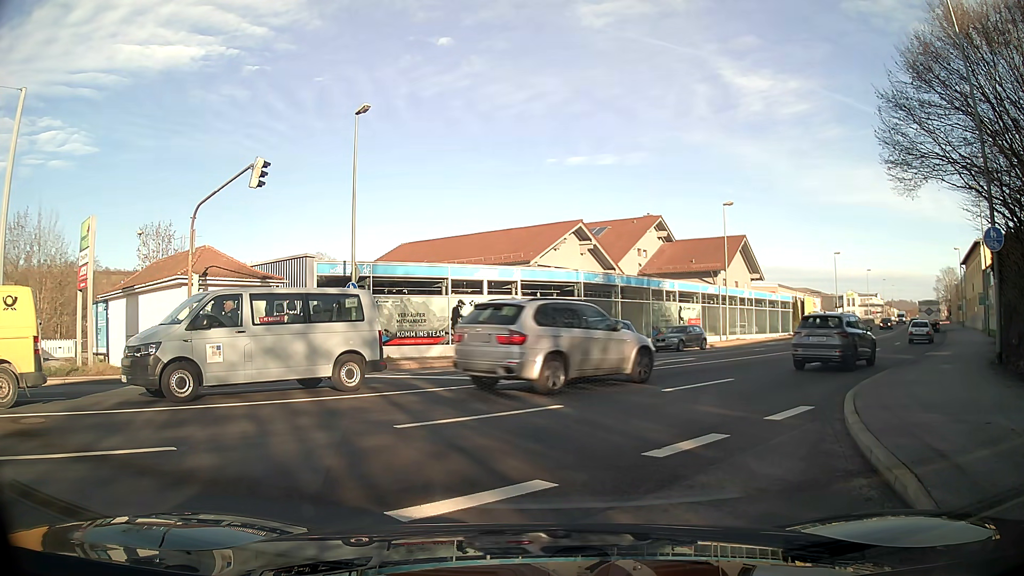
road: tertiary_link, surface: asphalt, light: Day
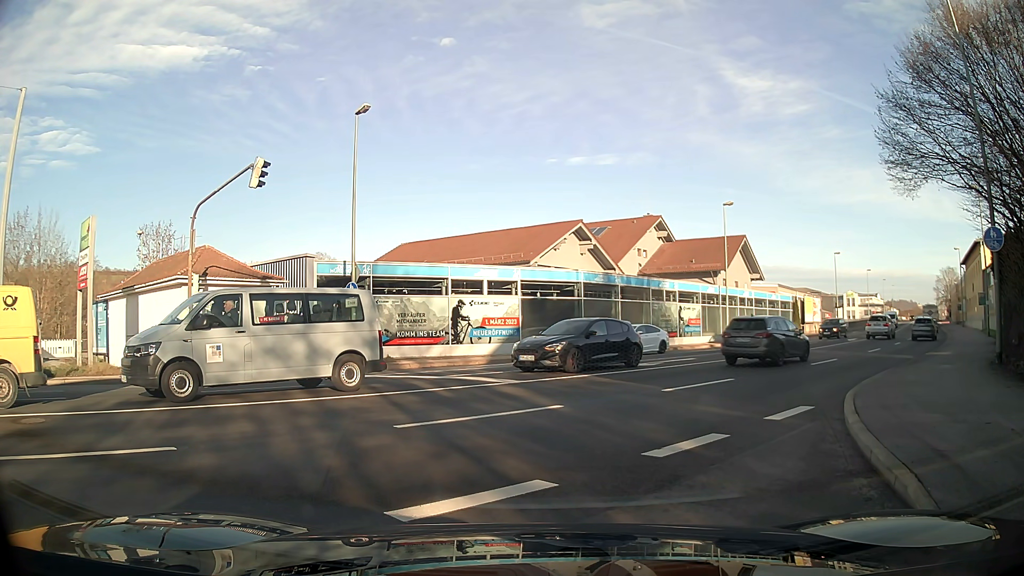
(0.0, 0.0) m; 0°
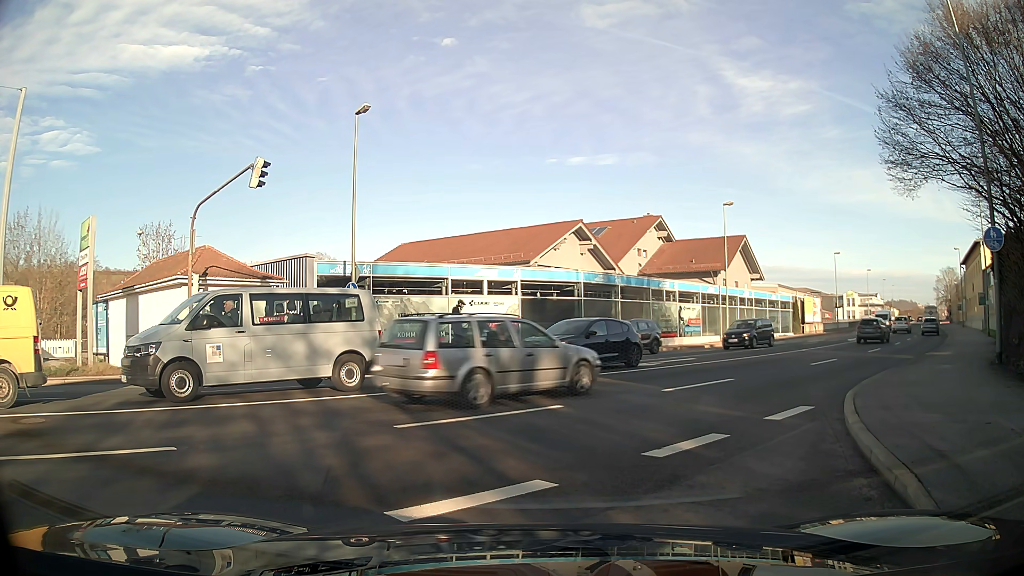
(0.0, 0.0) m; 0°
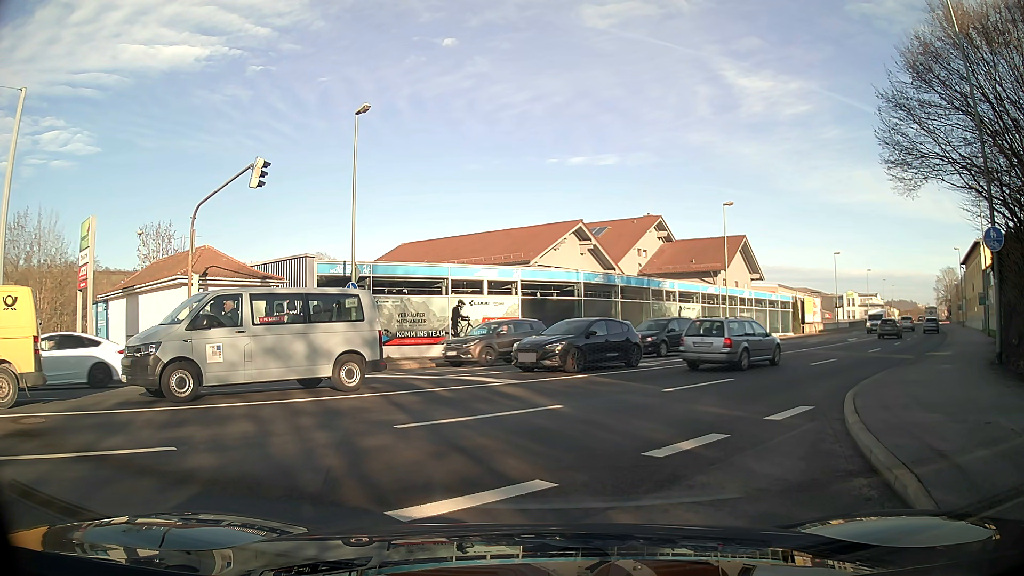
(0.0, 0.0) m; 0°
